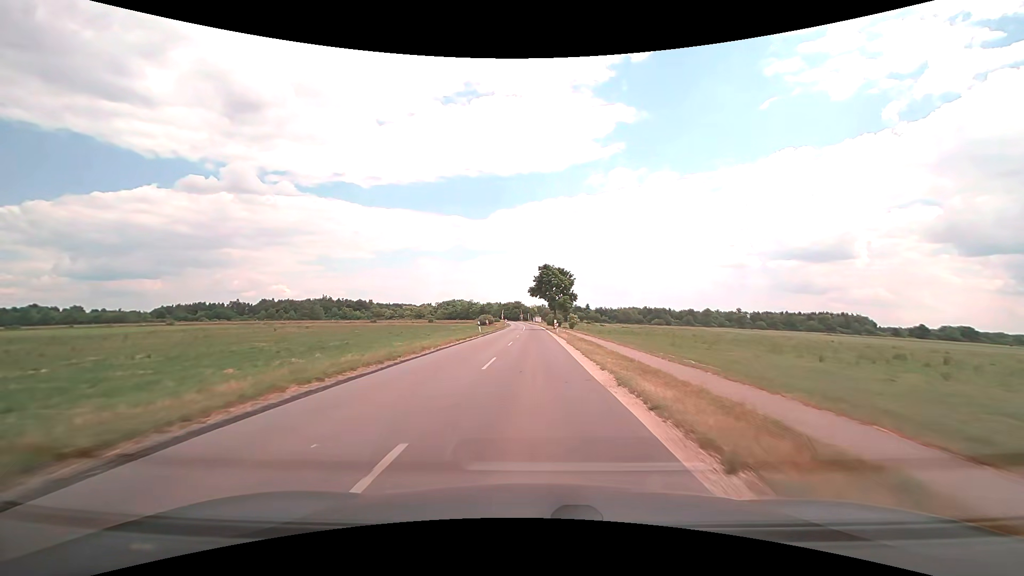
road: tertiary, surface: asphalt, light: Day
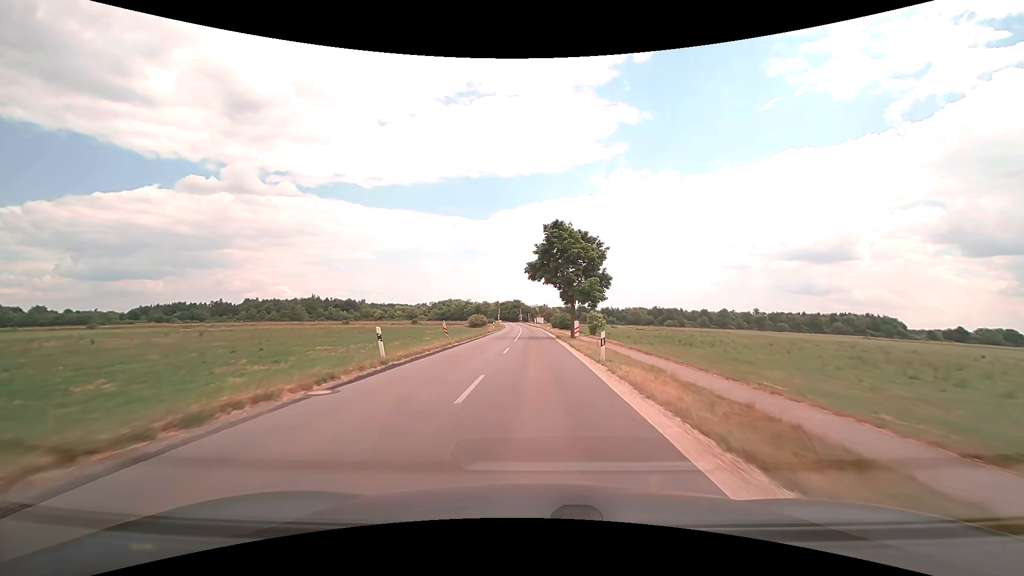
(-0.2, +29.4) m; 0°
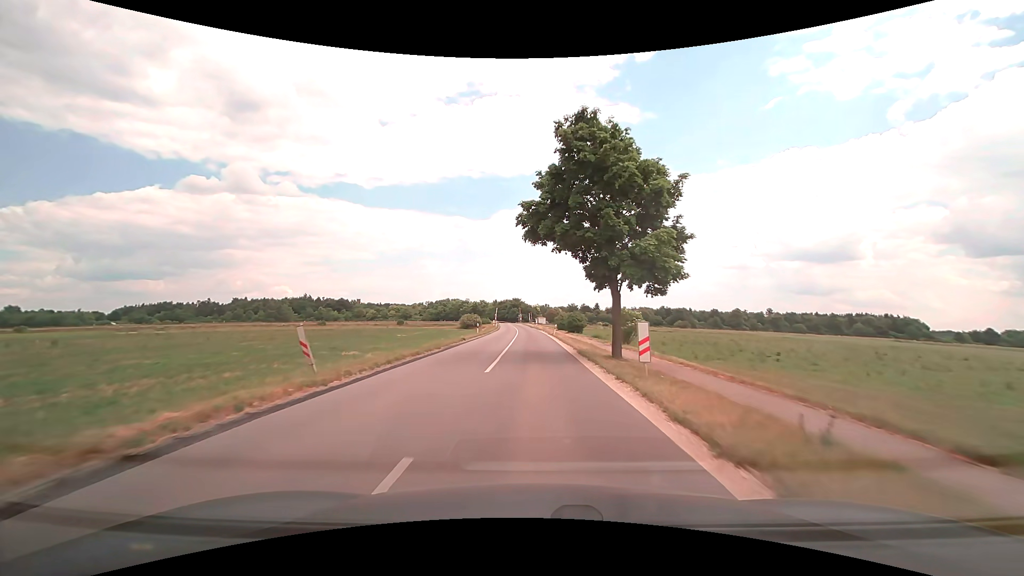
(0.0, +19.3) m; 0°
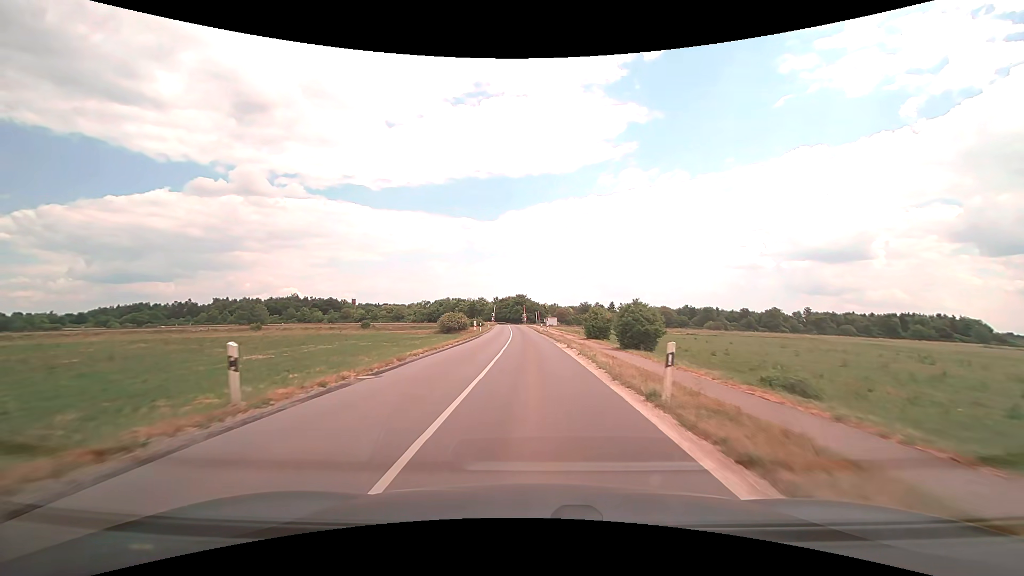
(-0.3, +37.8) m; -1°
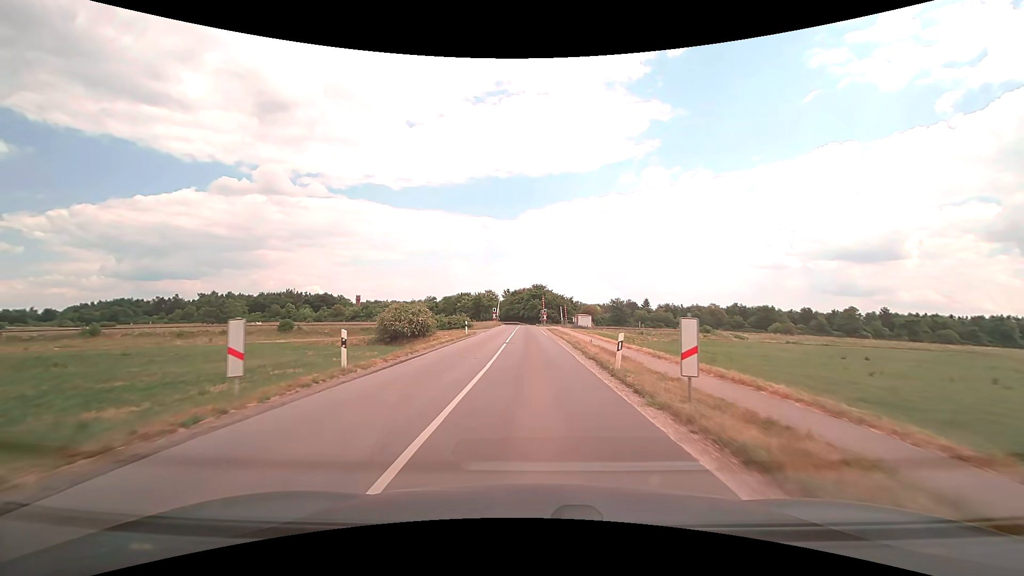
(-0.8, +45.5) m; -2°
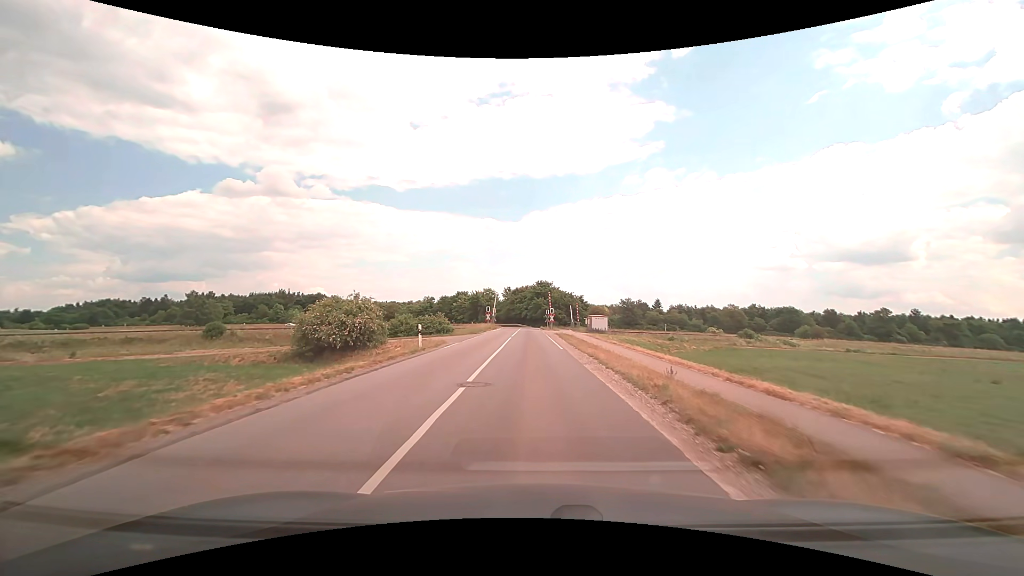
(-0.1, +16.9) m; -1°
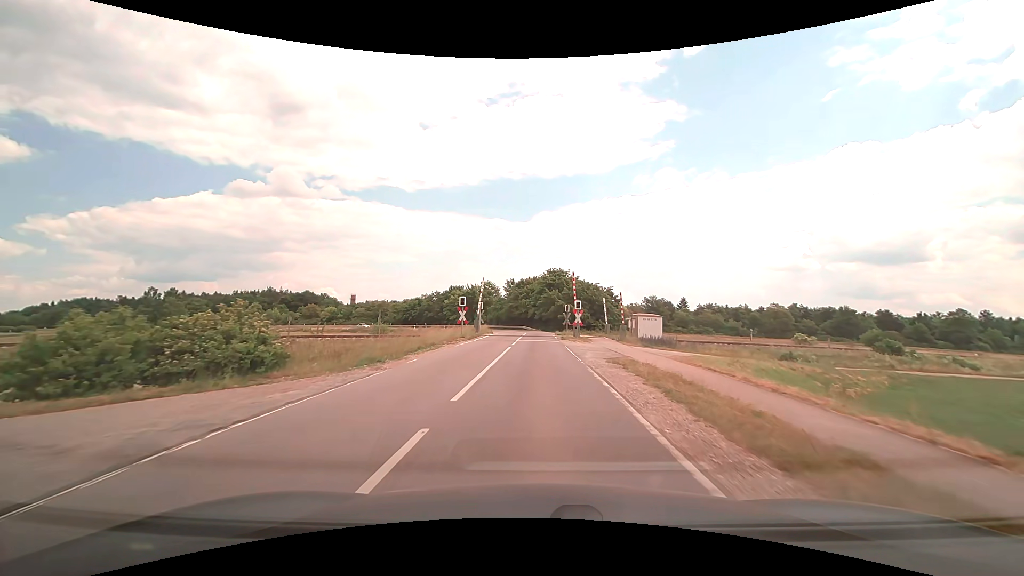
(-0.2, +29.5) m; -1°
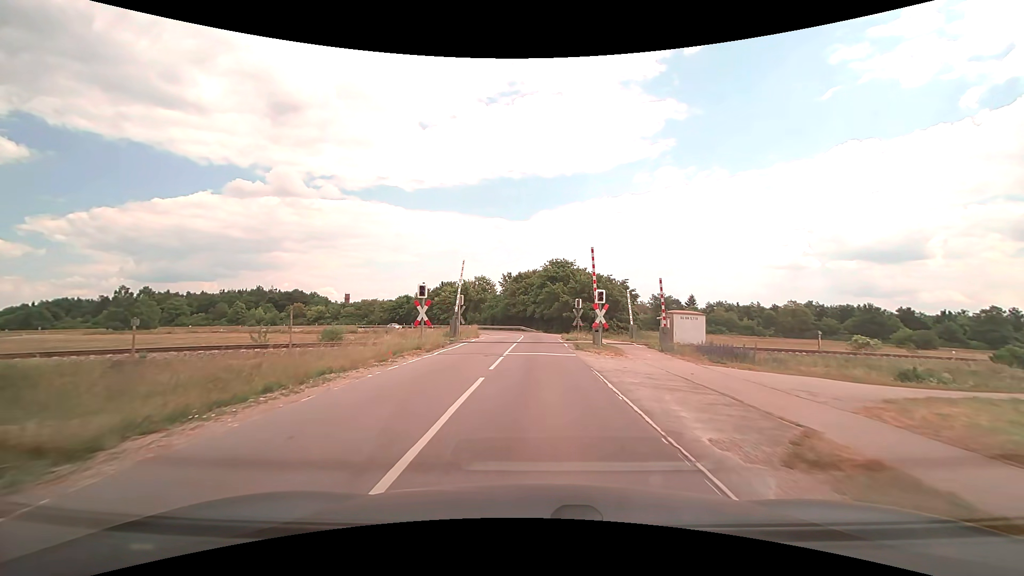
(0.0, +12.7) m; 0°
(0, +10) (0, +20) (0, +30) (0, +40) (0, +50) (-1, +60) (-3, +70) (-6, +79) (-10, +88) (-15, +97) m
